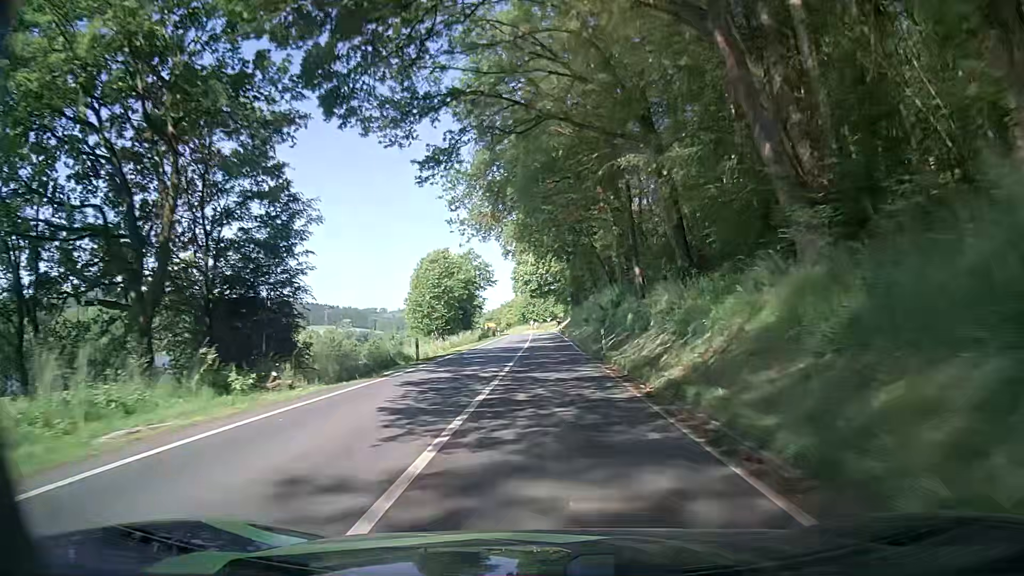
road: secondary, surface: asphalt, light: Day
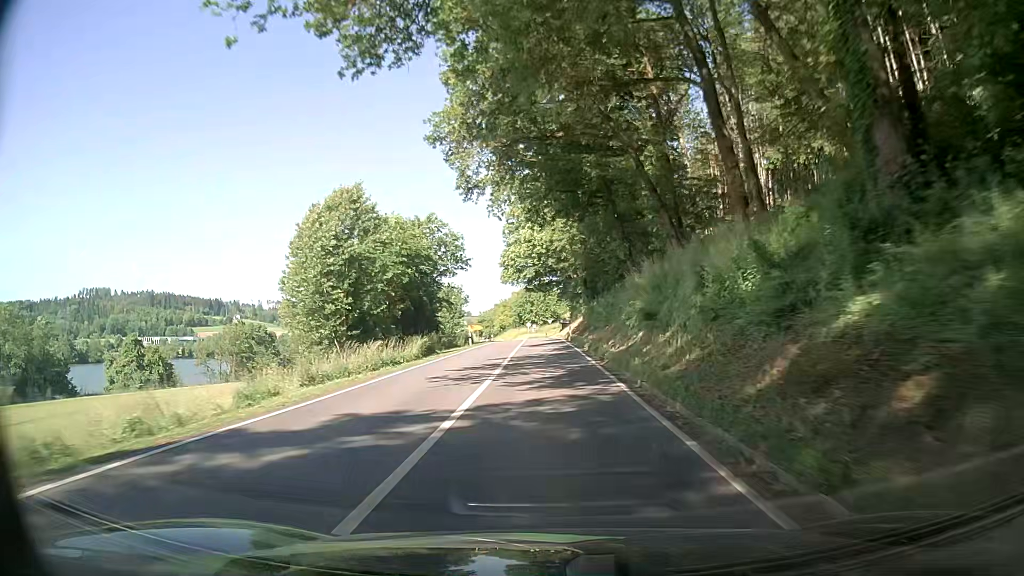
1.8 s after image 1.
(-0.4, +30.3) m; -1°
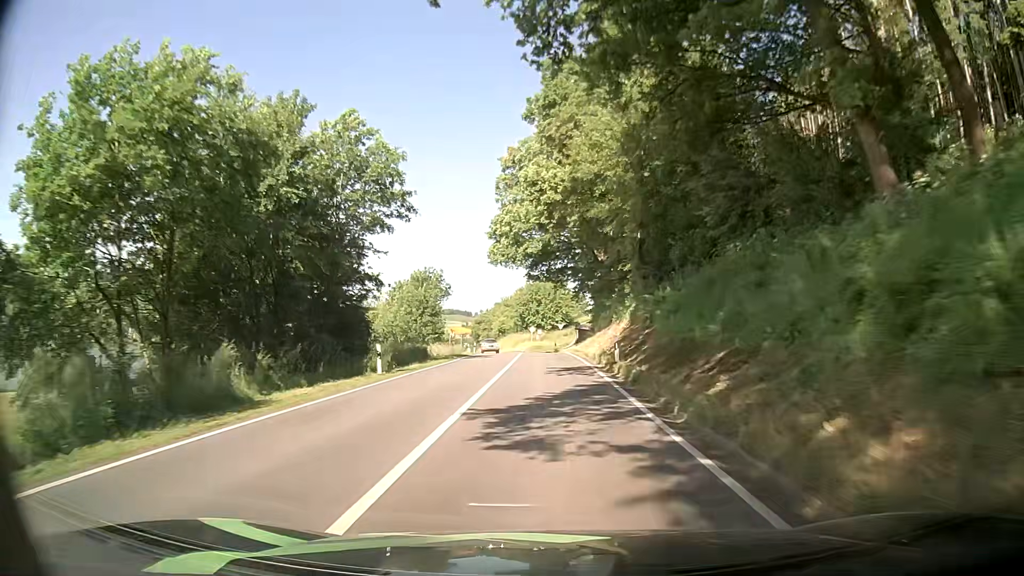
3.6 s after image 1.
(-0.1, +29.8) m; 0°
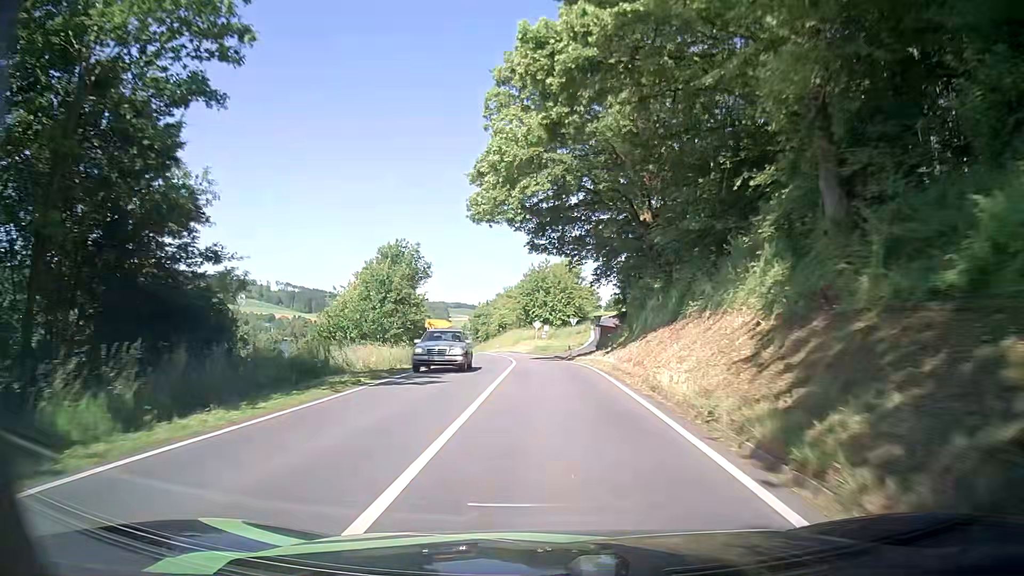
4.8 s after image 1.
(-0.4, +19.5) m; -1°
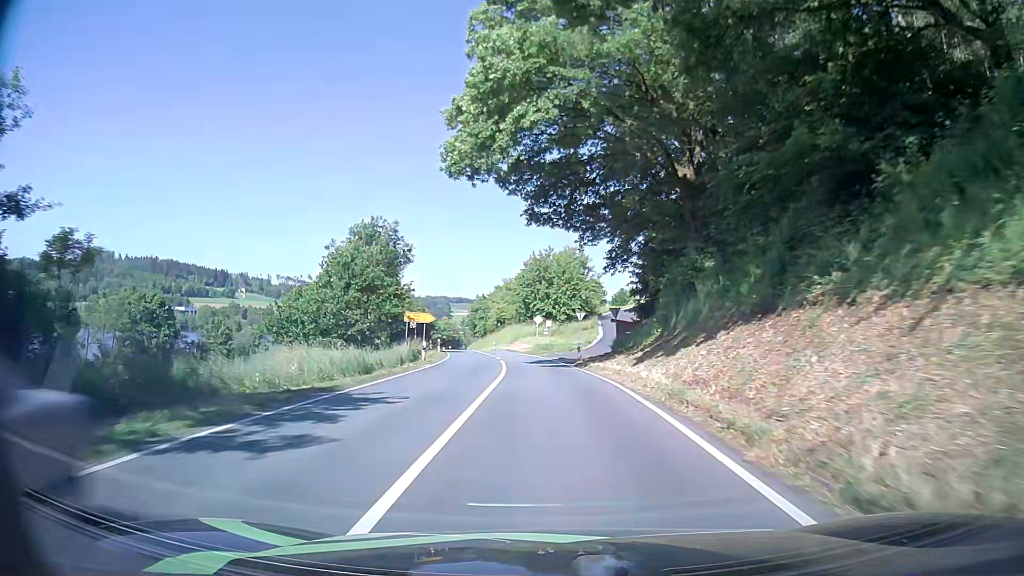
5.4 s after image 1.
(-0.2, +9.7) m; -1°
(0, +10) (0, +20) (-1, +30) (-2, +40) (-3, +50) (-4, +60) (-6, +70) (-8, +79) (-10, +89) (-12, +99) m
